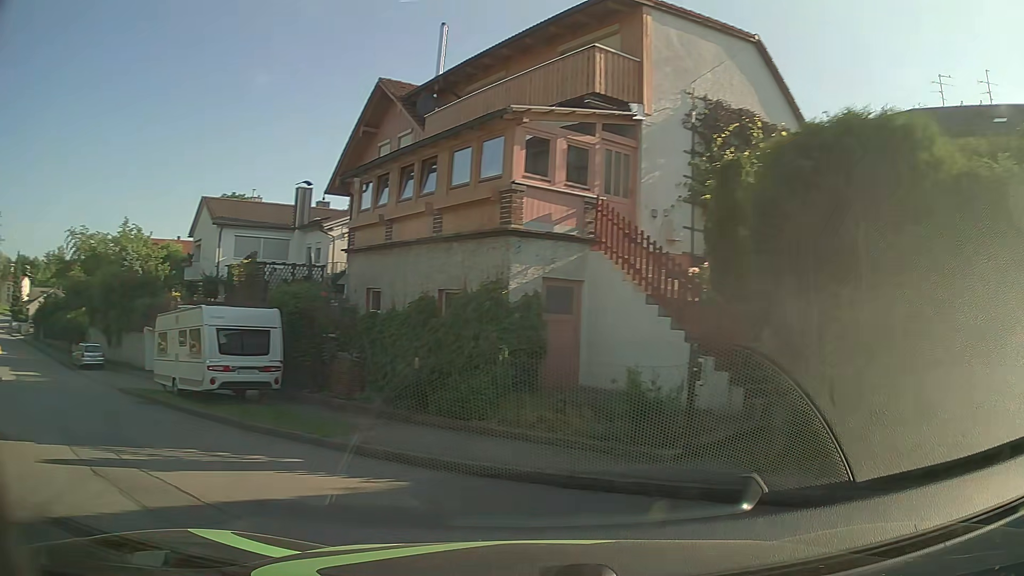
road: residential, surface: asphalt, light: Day
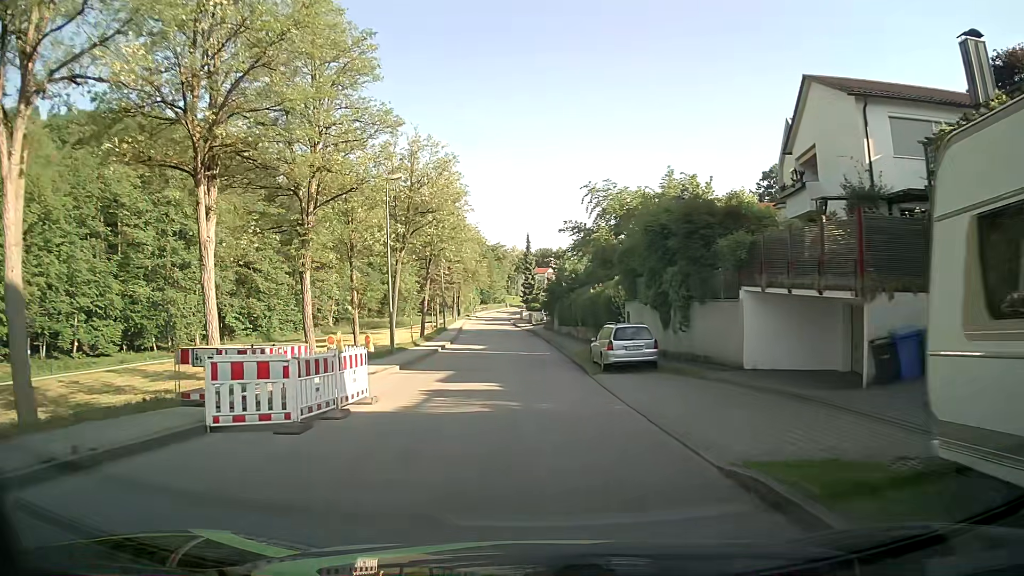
(-9.9, +15.5) m; -46°
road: unclassified
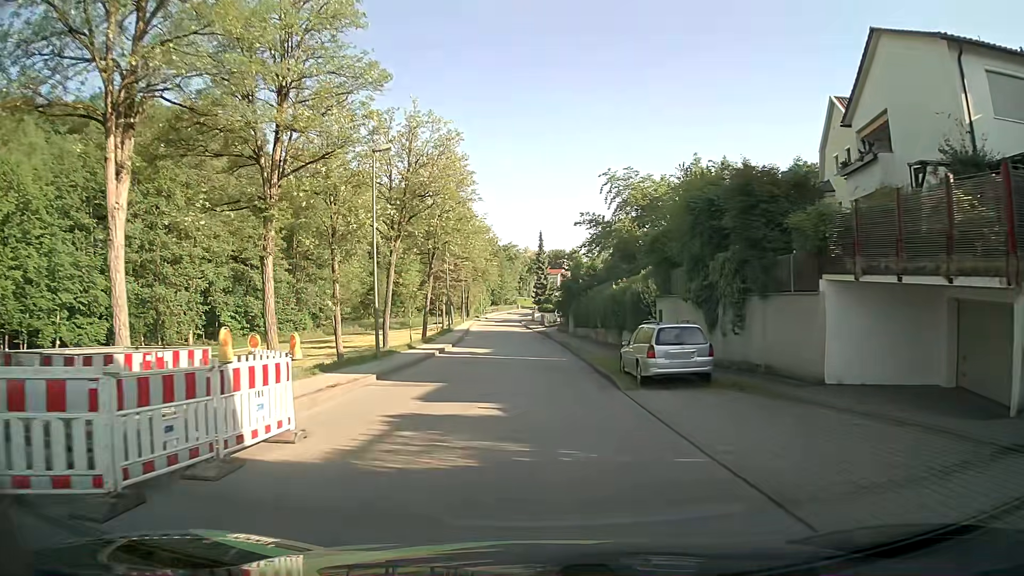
(0.0, +5.1) m; -1°
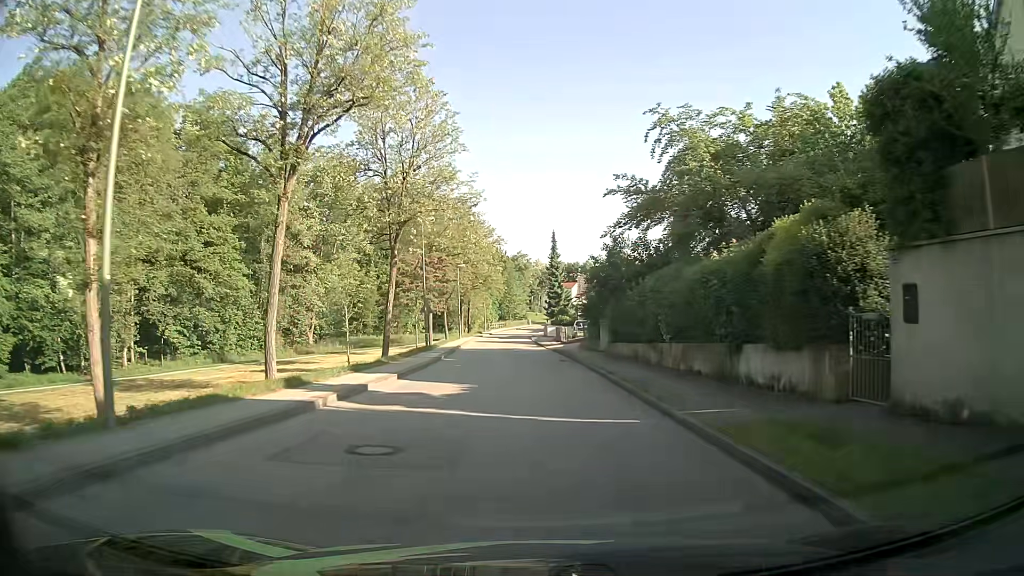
(0.0, +17.4) m; 0°
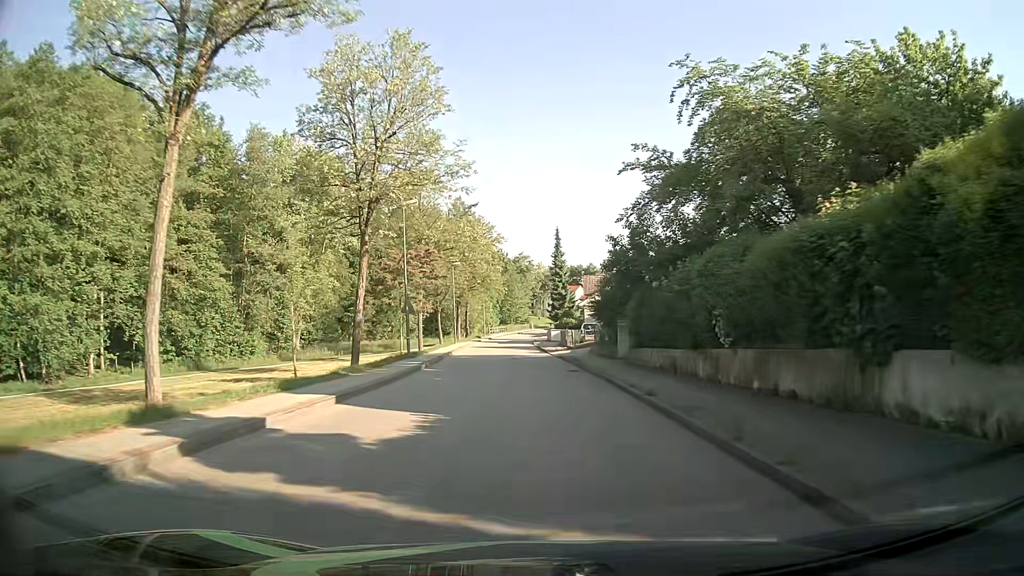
(-0.1, +6.6) m; -2°
